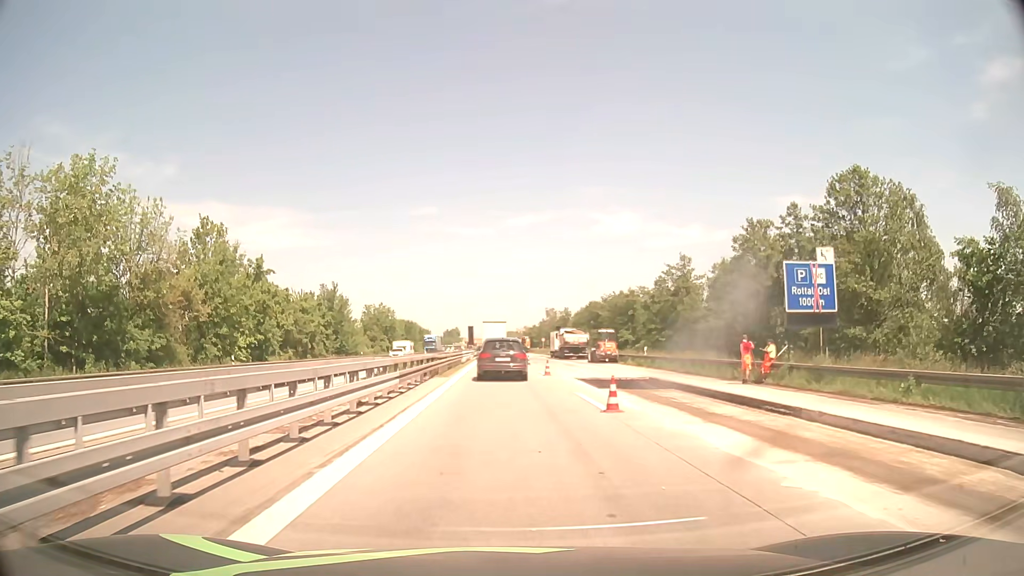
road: motorway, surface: asphalt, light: Day
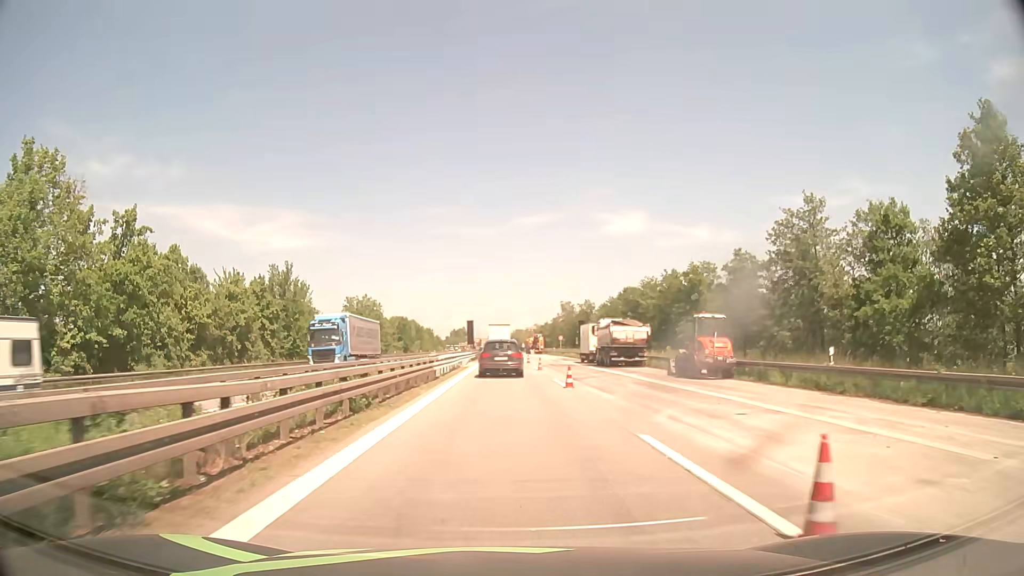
(-0.1, +27.3) m; -1°
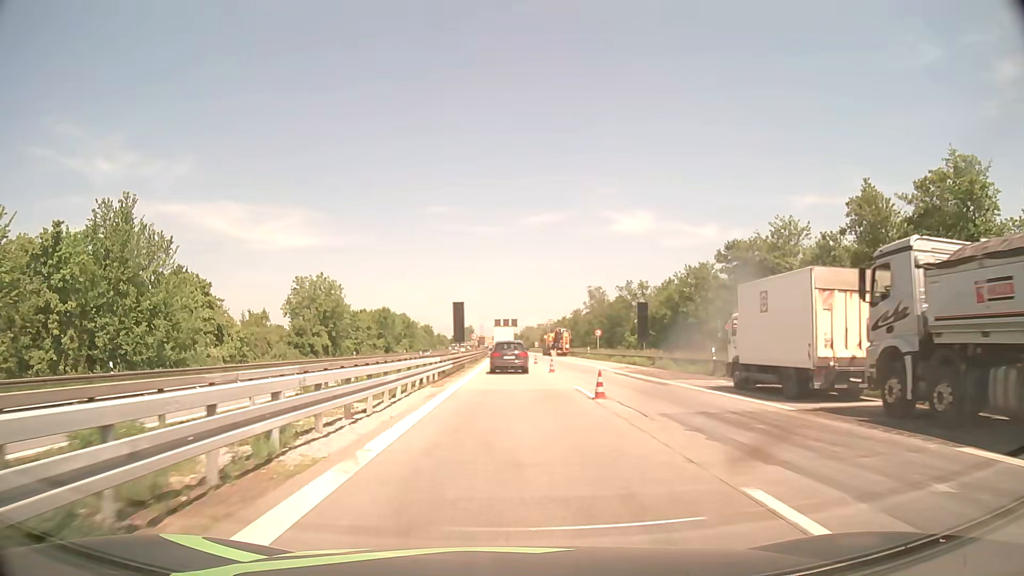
(-0.4, +39.6) m; -1°
